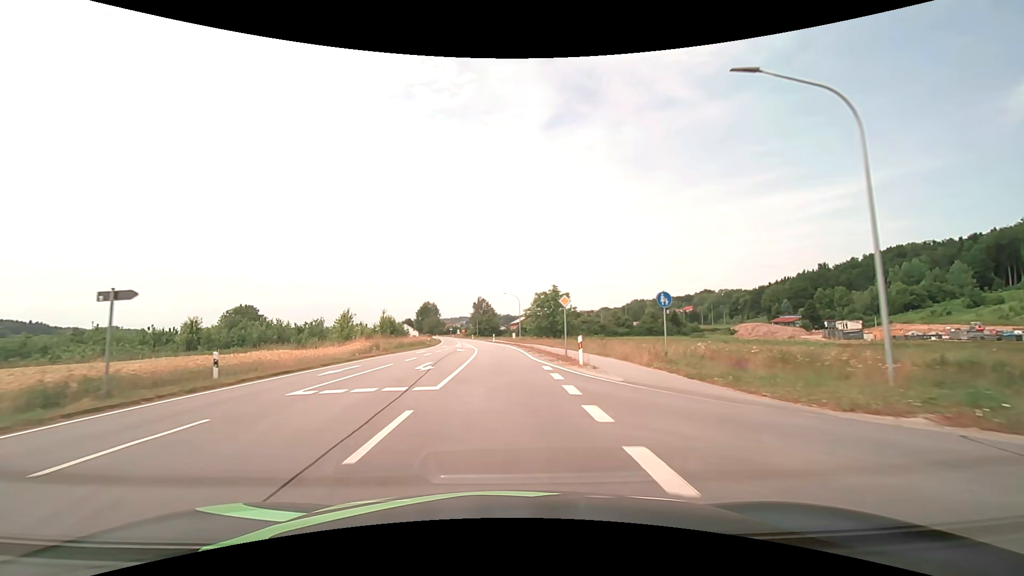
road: secondary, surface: asphalt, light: Day
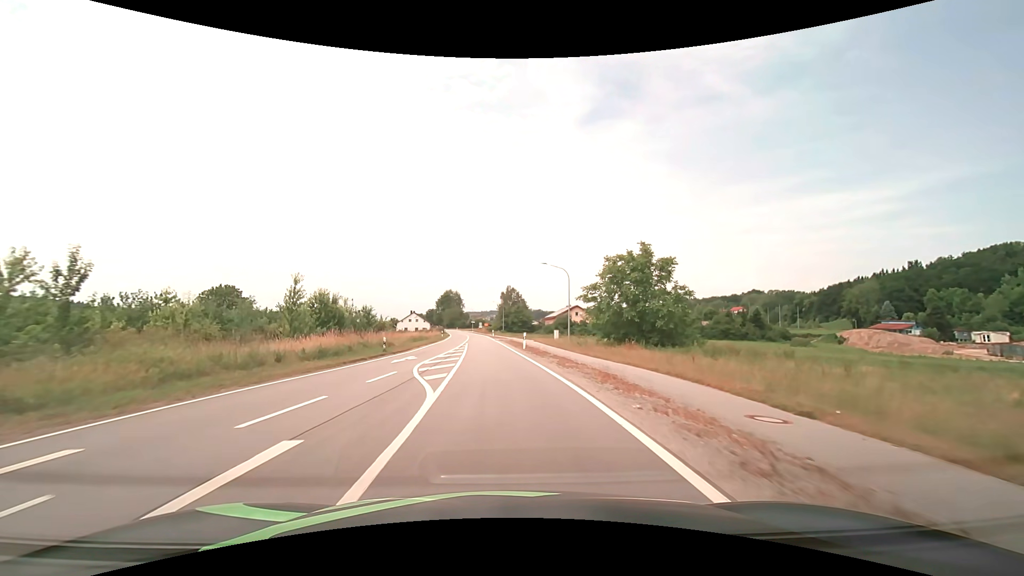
(-0.8, +35.7) m; -3°
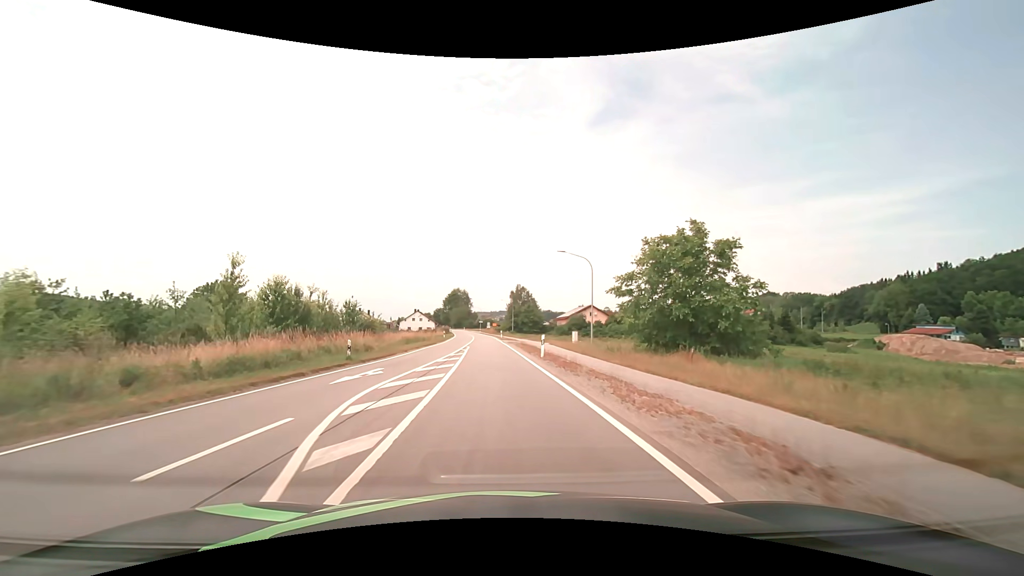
(-0.1, +8.6) m; -1°
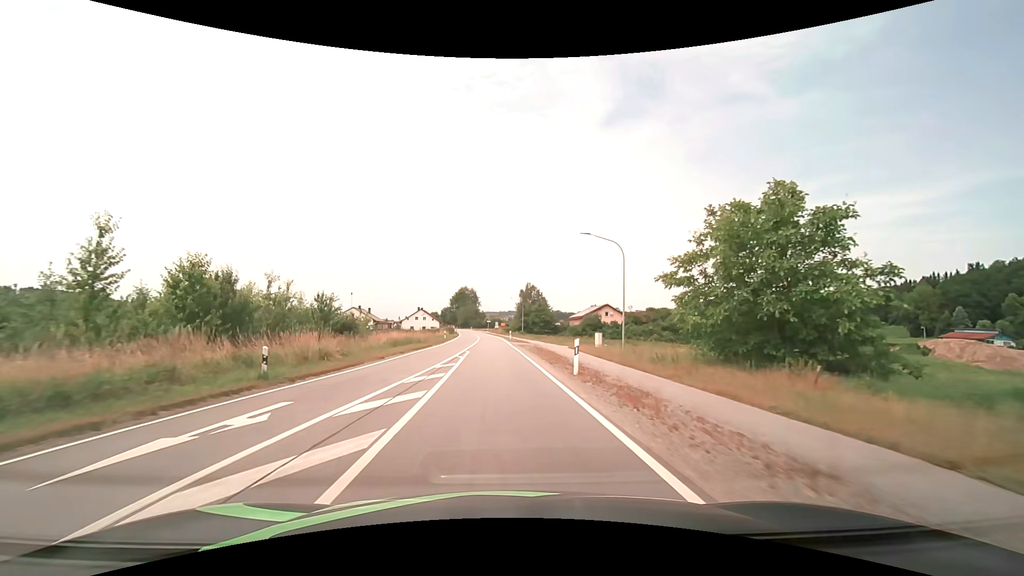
(-0.1, +8.5) m; -1°
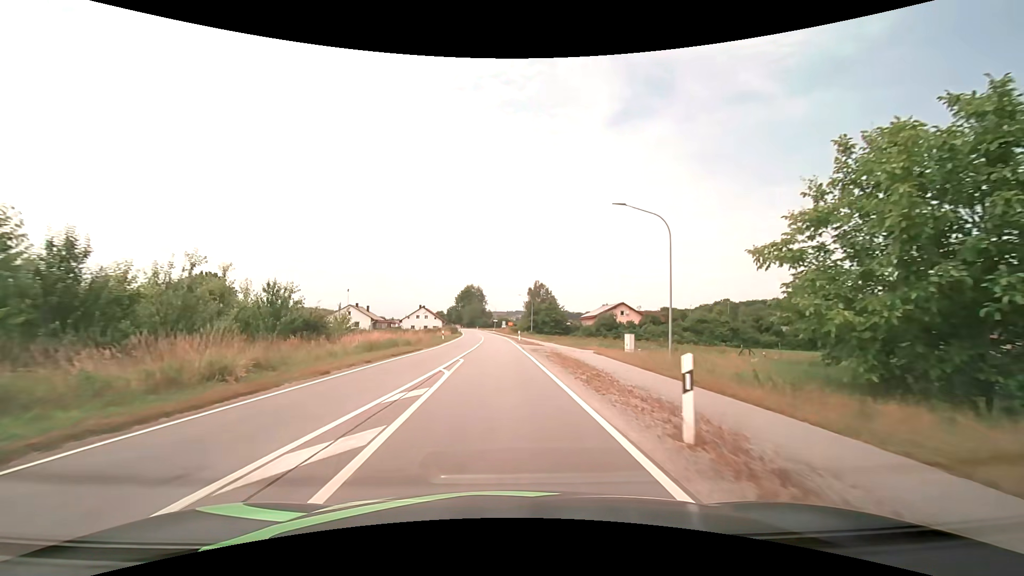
(-0.1, +8.4) m; -1°
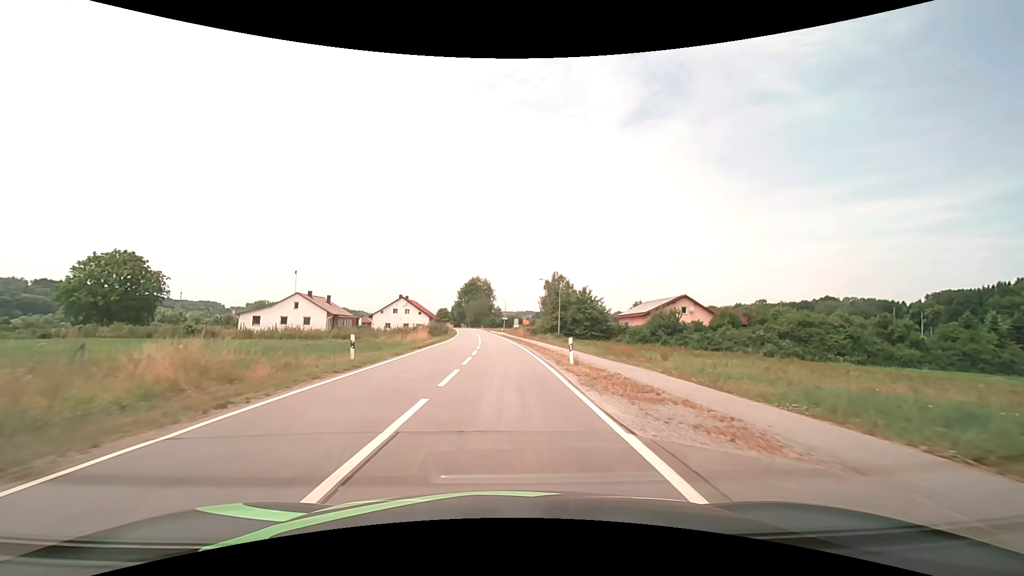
(-0.6, +32.8) m; -1°
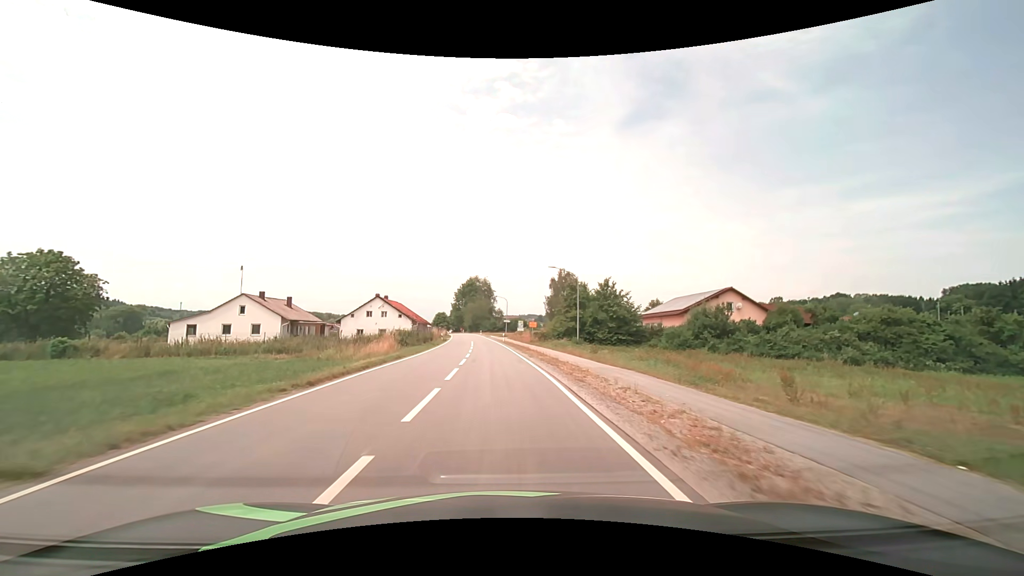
(+0.1, +15.9) m; 0°
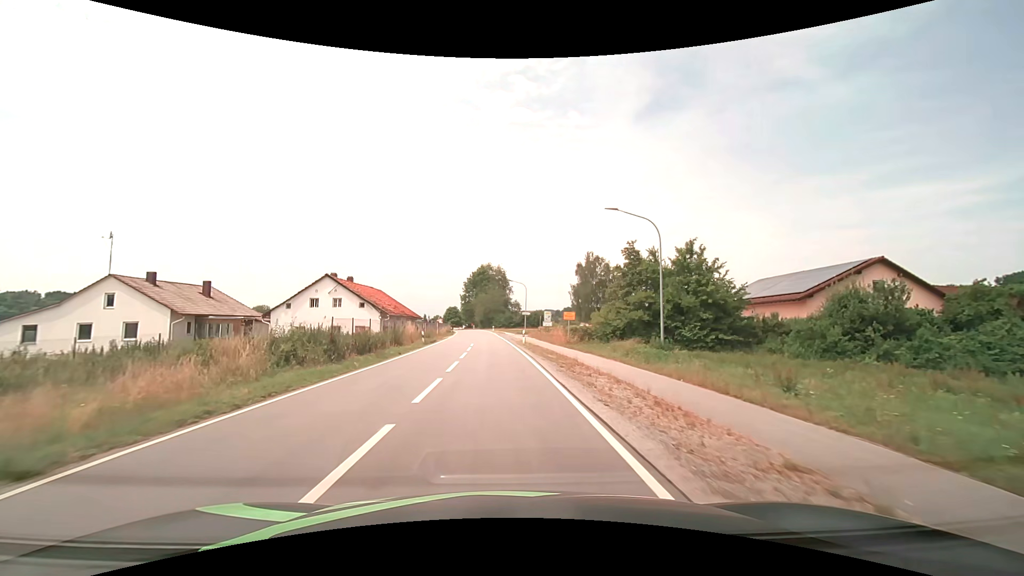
(-0.3, +22.8) m; -2°
(0, +10) (0, +20) (-1, +30) (-1, +40) (-2, +50) (-2, +60) (-3, +70) (-3, +80) (-4, +90) (-6, +100) m
